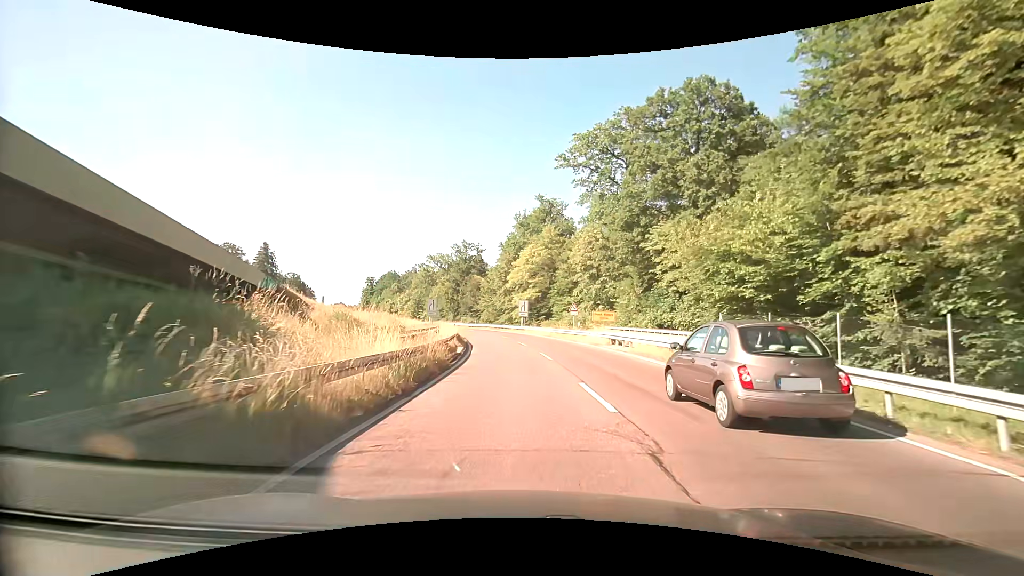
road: trunk_link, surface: asphalt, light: Day
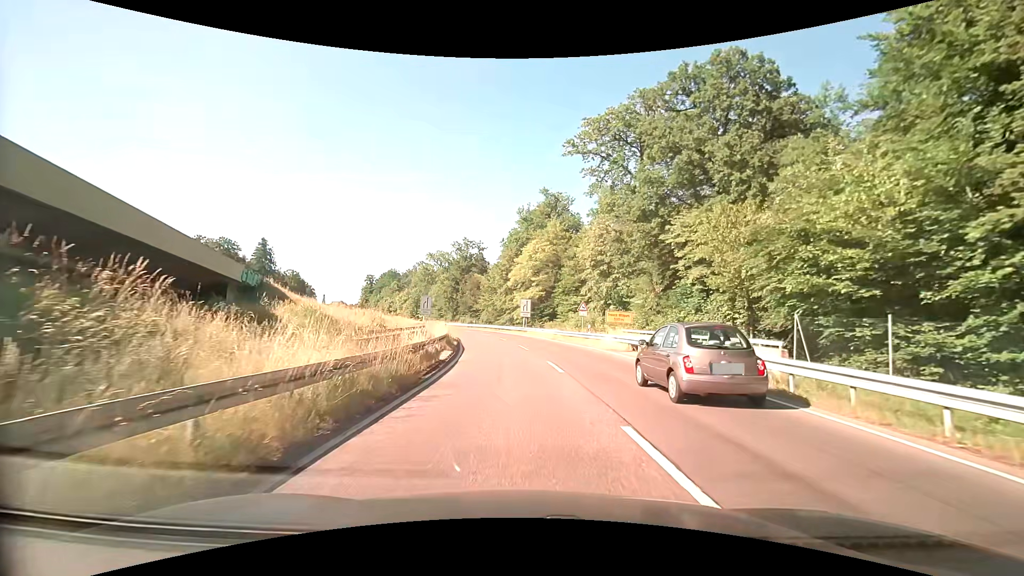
(0.0, +5.2) m; 0°
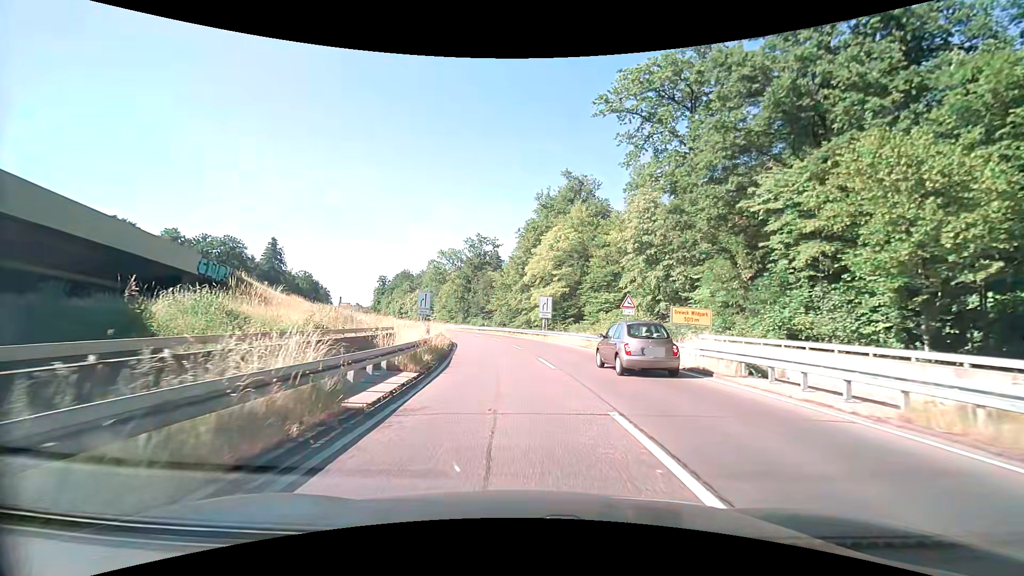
(-0.2, +11.0) m; -2°
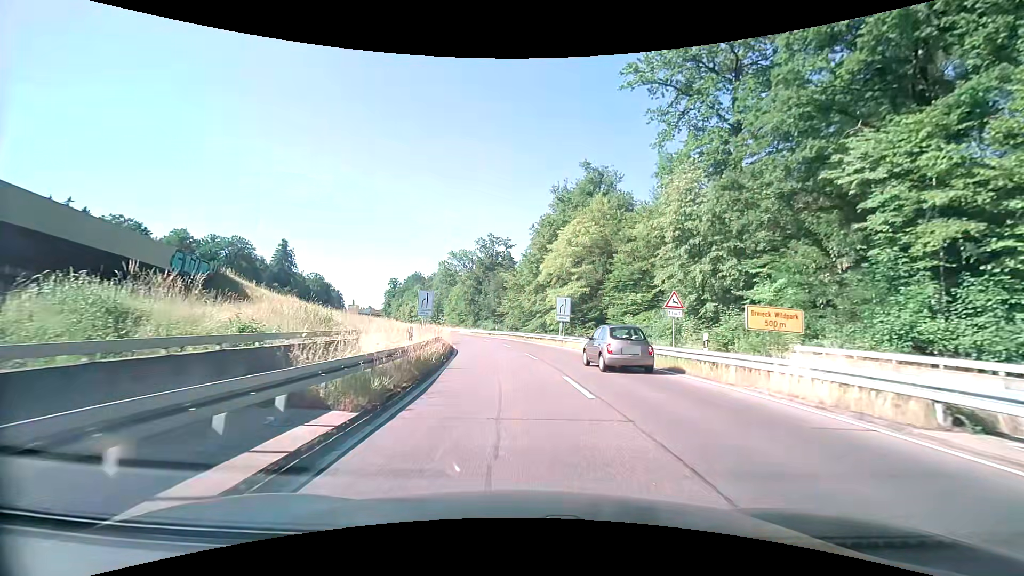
(-0.1, +5.8) m; -2°
